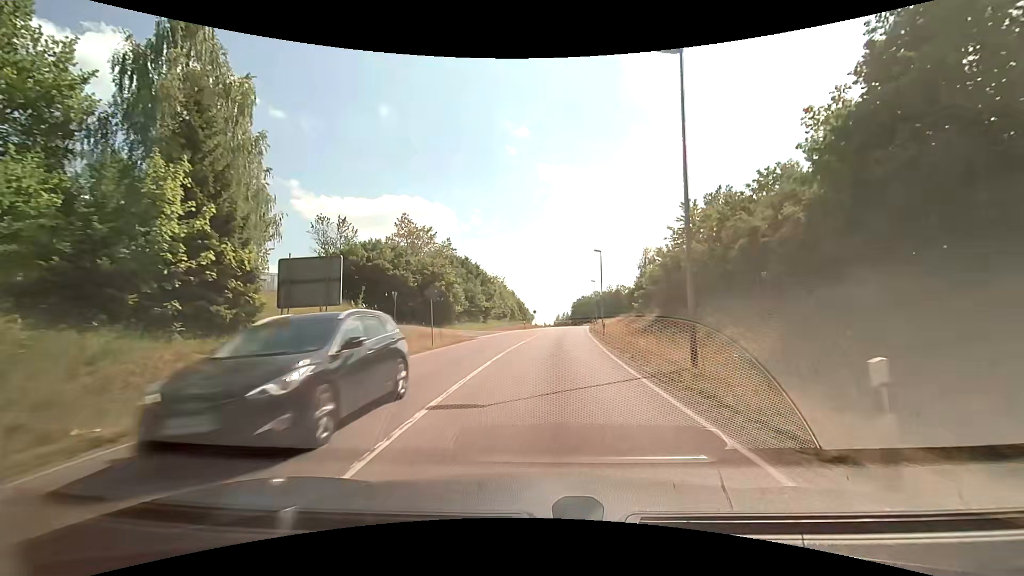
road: unclassified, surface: asphalt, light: Day
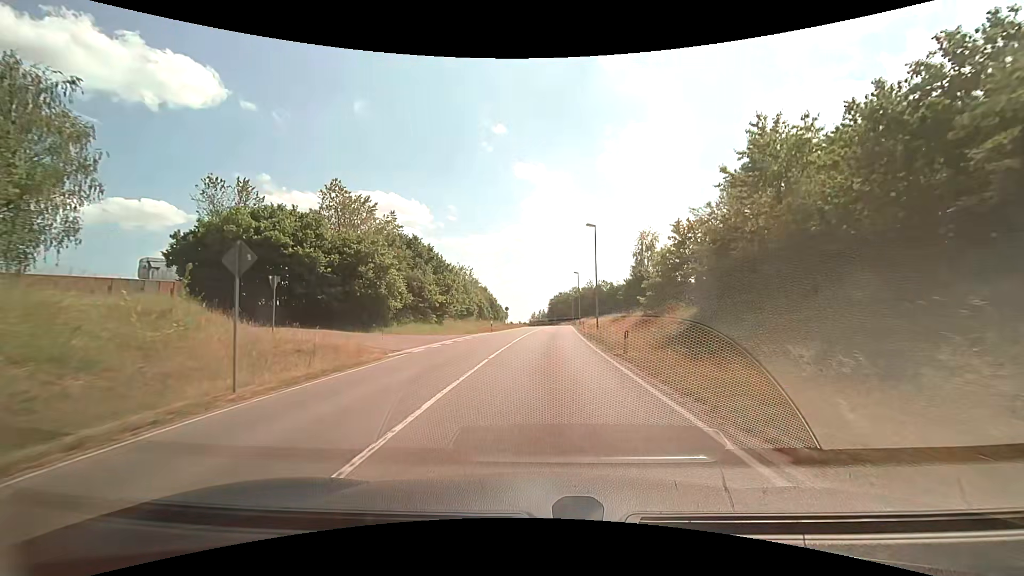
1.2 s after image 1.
(+0.3, +15.4) m; +2°
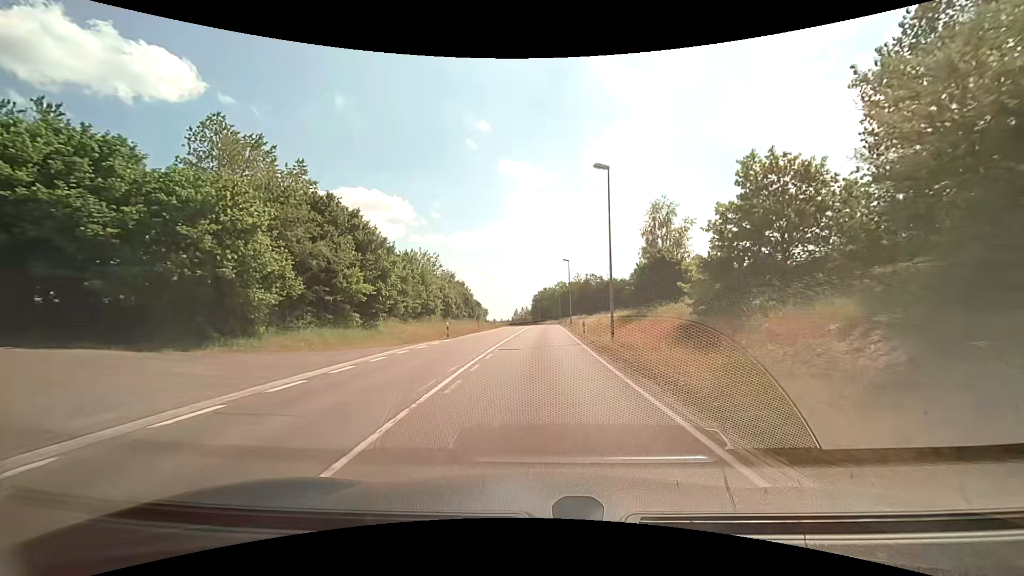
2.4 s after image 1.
(+0.3, +15.9) m; +2°
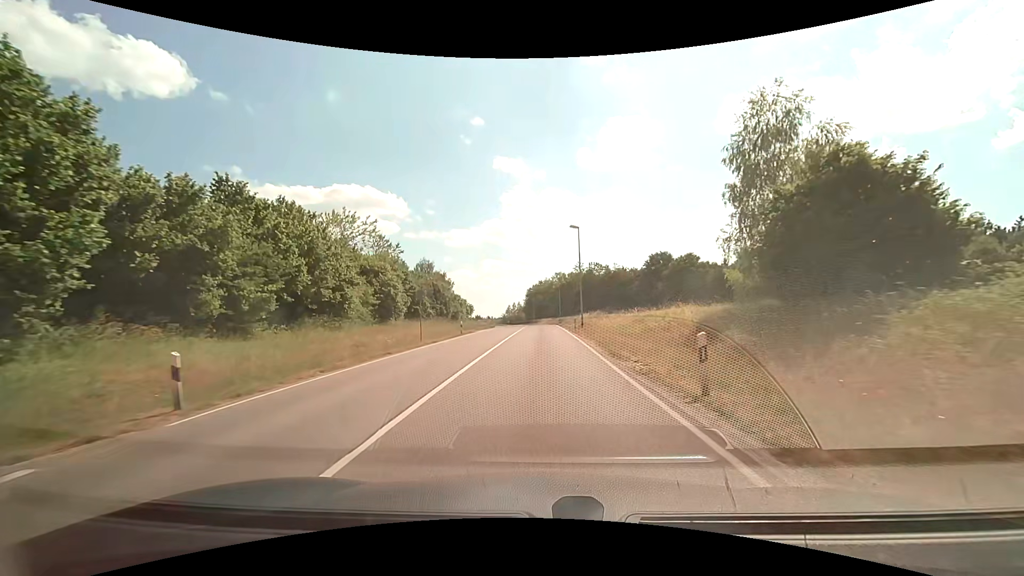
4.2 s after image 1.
(+0.2, +24.3) m; +1°
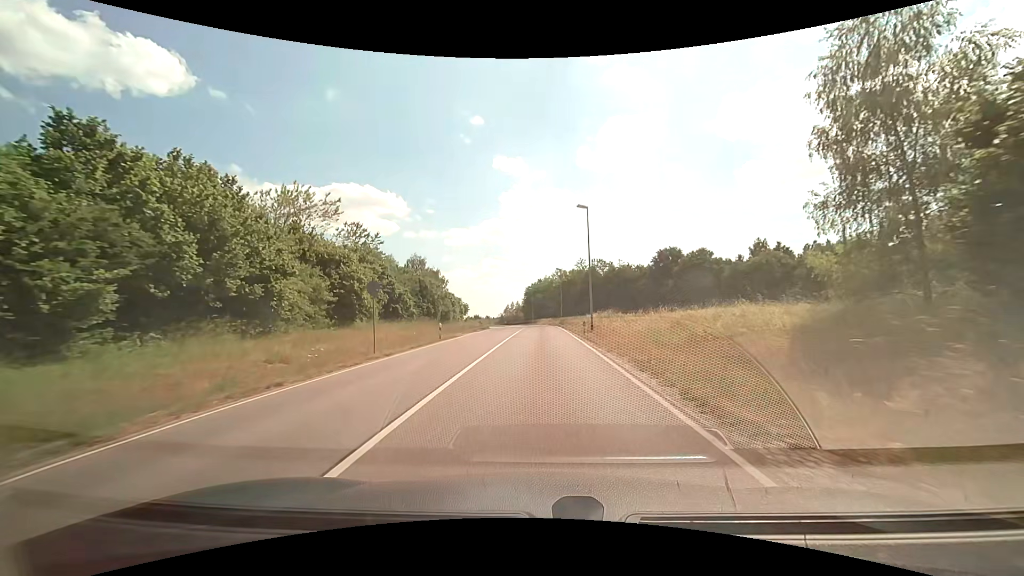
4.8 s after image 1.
(0.0, +8.2) m; 0°
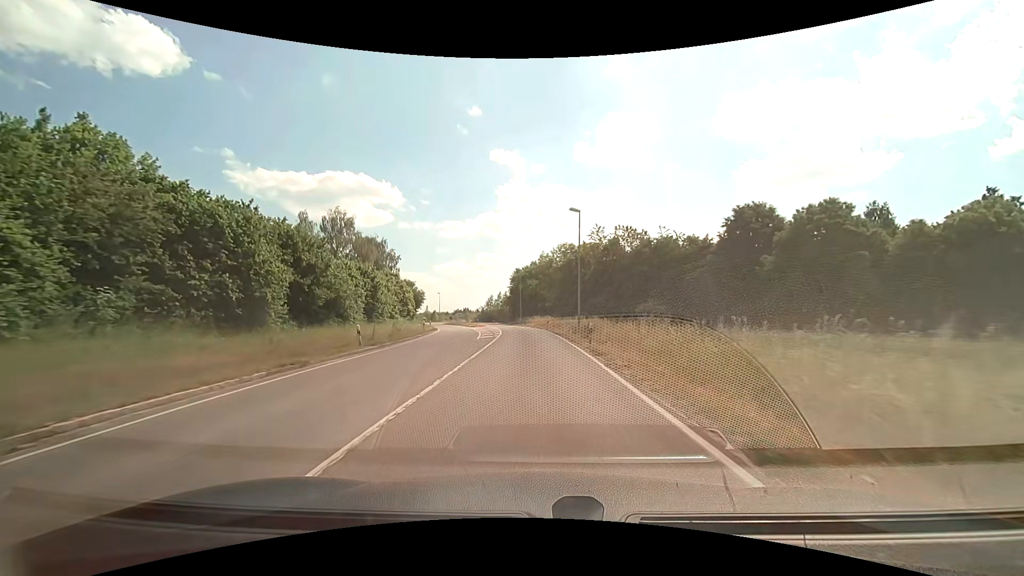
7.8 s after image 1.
(+0.2, +43.0) m; +1°
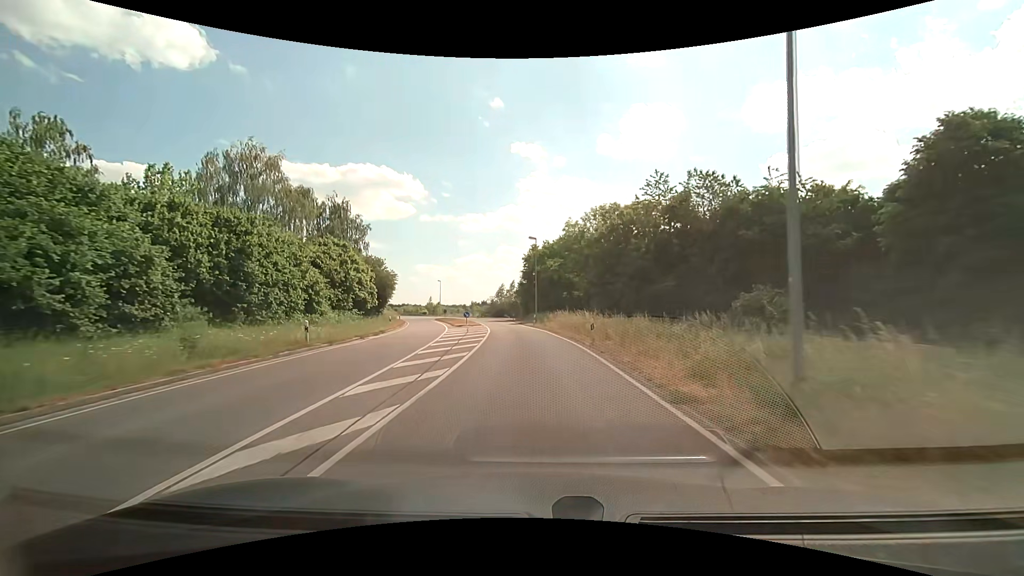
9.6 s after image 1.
(-0.4, +27.3) m; -2°
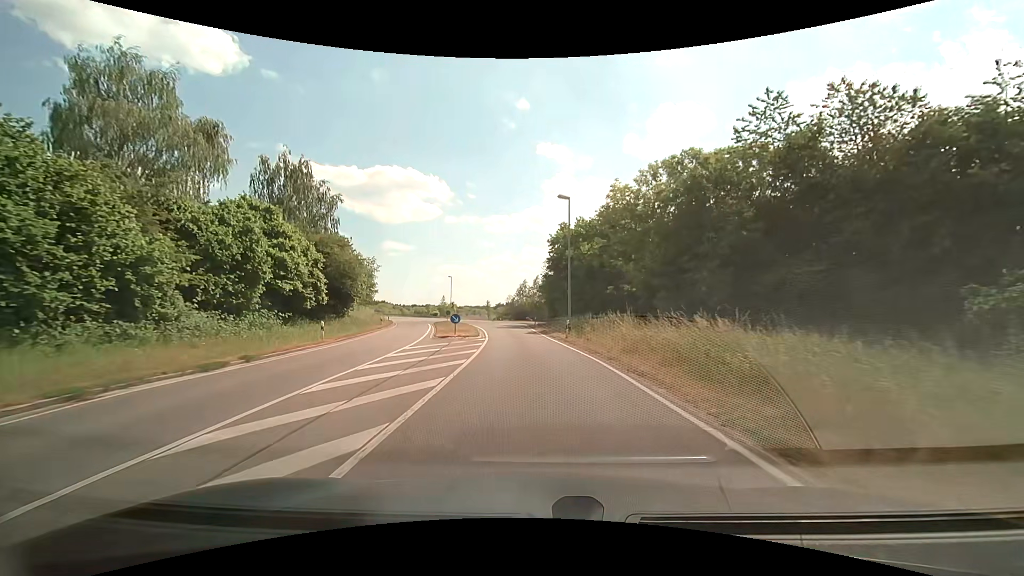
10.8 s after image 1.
(-0.4, +18.7) m; -3°
(0, +10) (-1, +20) (-1, +30) (-2, +40) (-4, +50) (-6, +60) (-9, +69) (-12, +79) (-15, +88) (-19, +97) m
